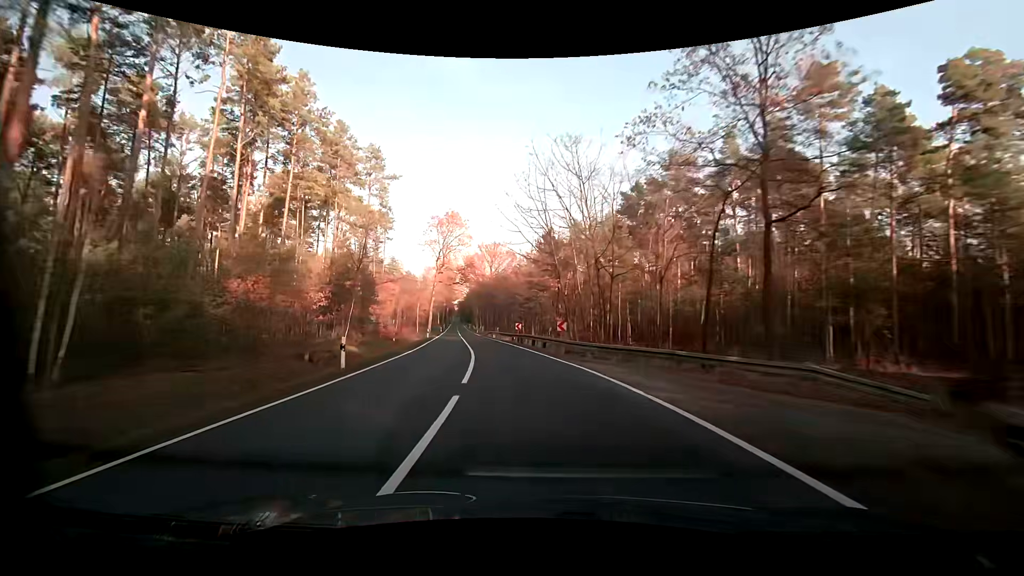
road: primary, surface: asphalt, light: Day
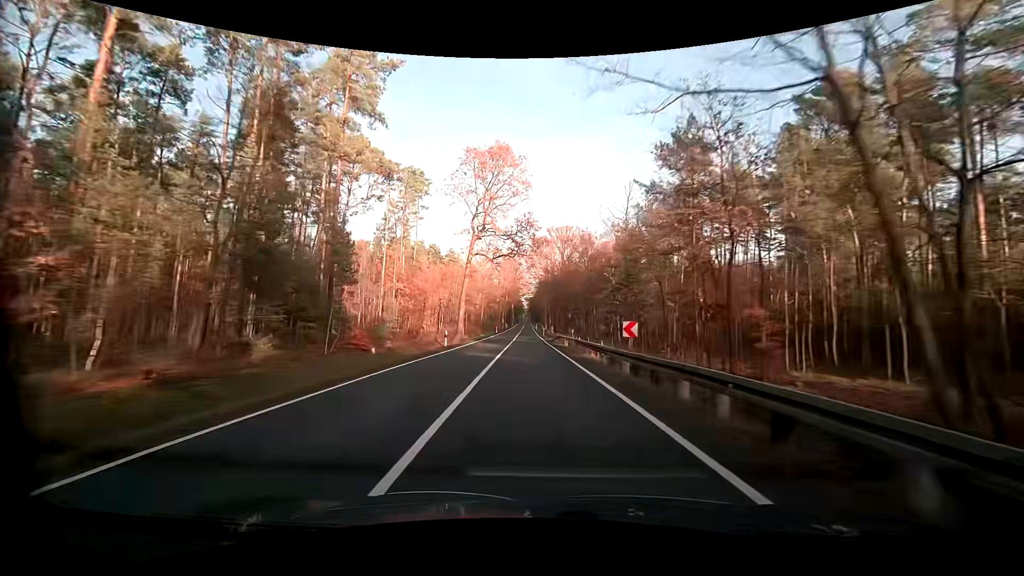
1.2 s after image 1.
(-2.2, +26.9) m; -8°
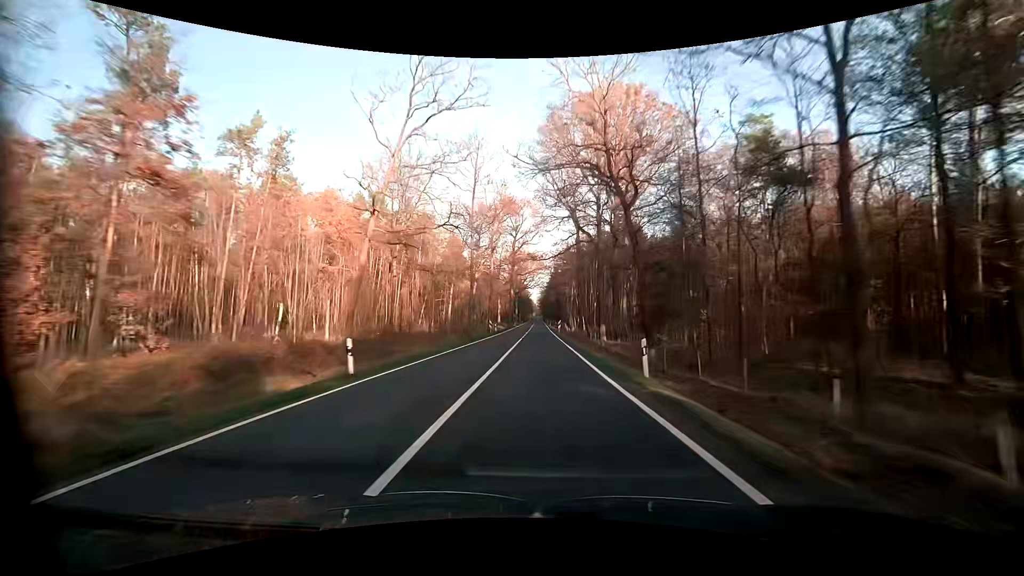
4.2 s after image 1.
(-1.2, +72.8) m; -1°
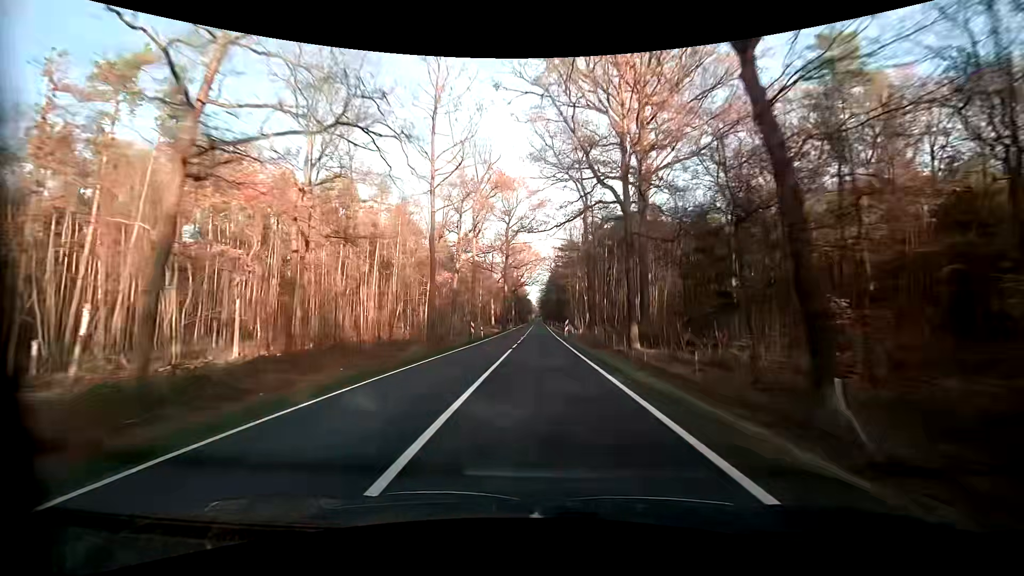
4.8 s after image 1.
(0.0, +15.3) m; 0°
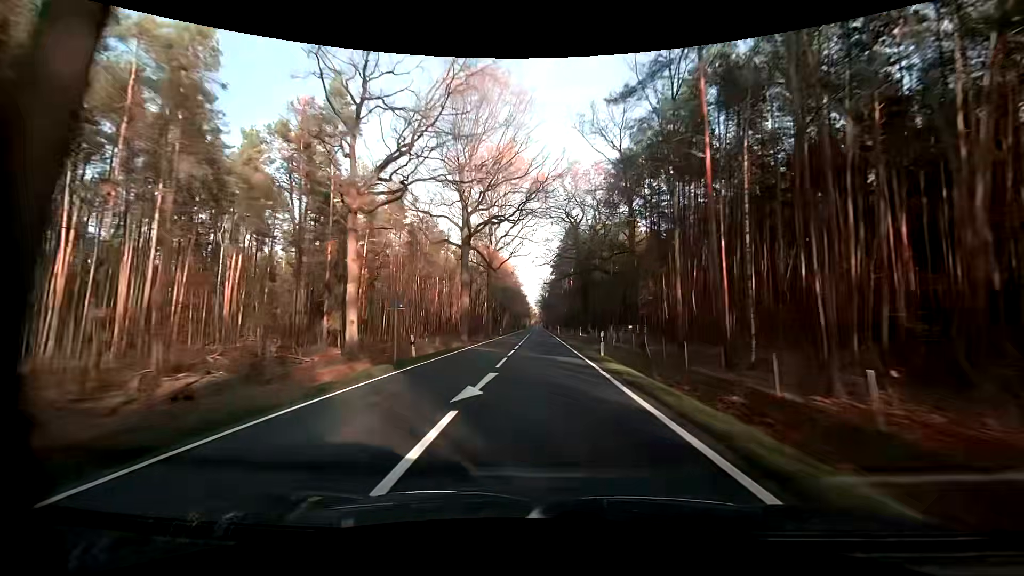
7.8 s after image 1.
(-0.1, +78.1) m; 0°
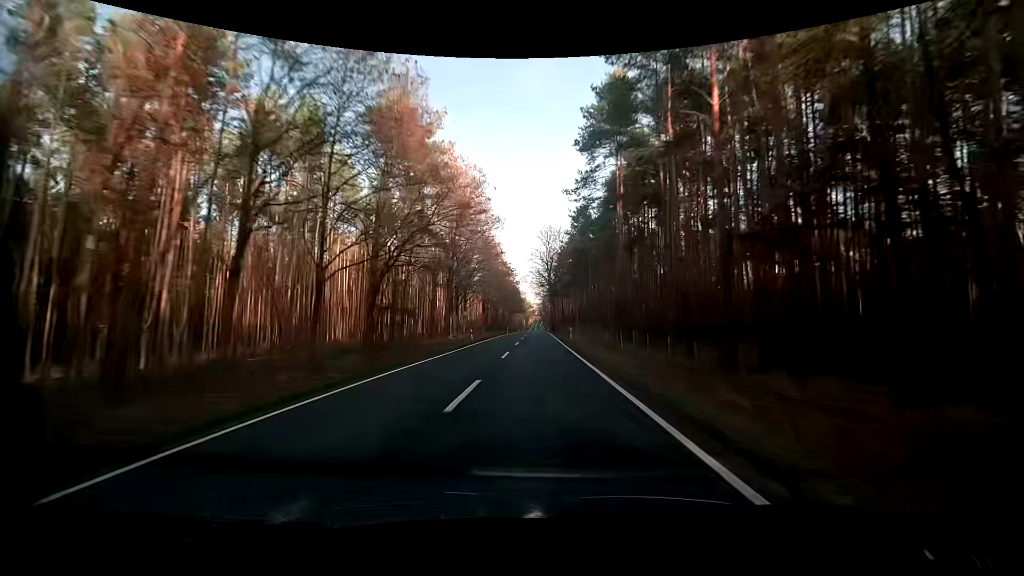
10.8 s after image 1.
(-0.1, +80.3) m; 0°
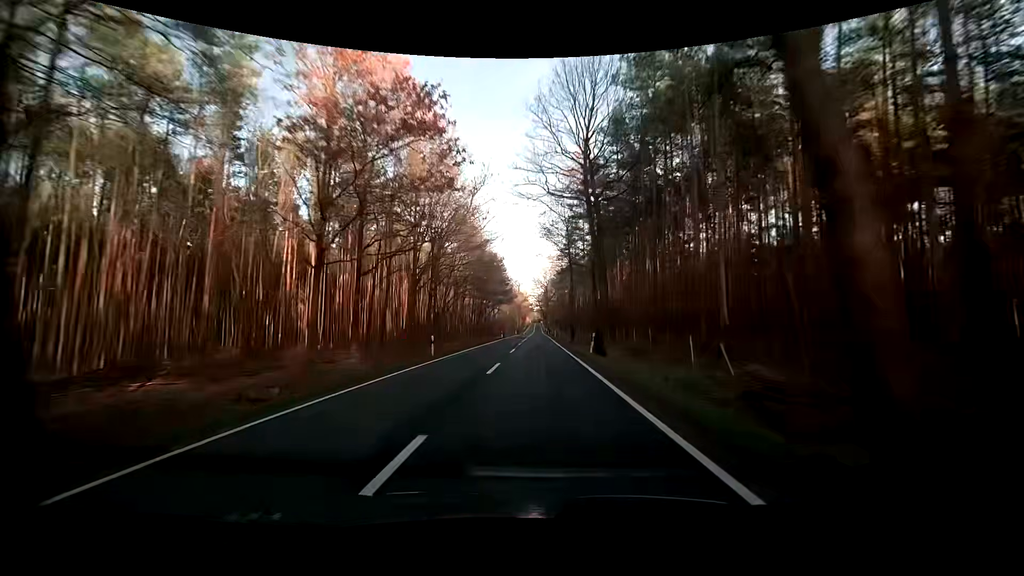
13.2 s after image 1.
(0.0, +65.7) m; 0°
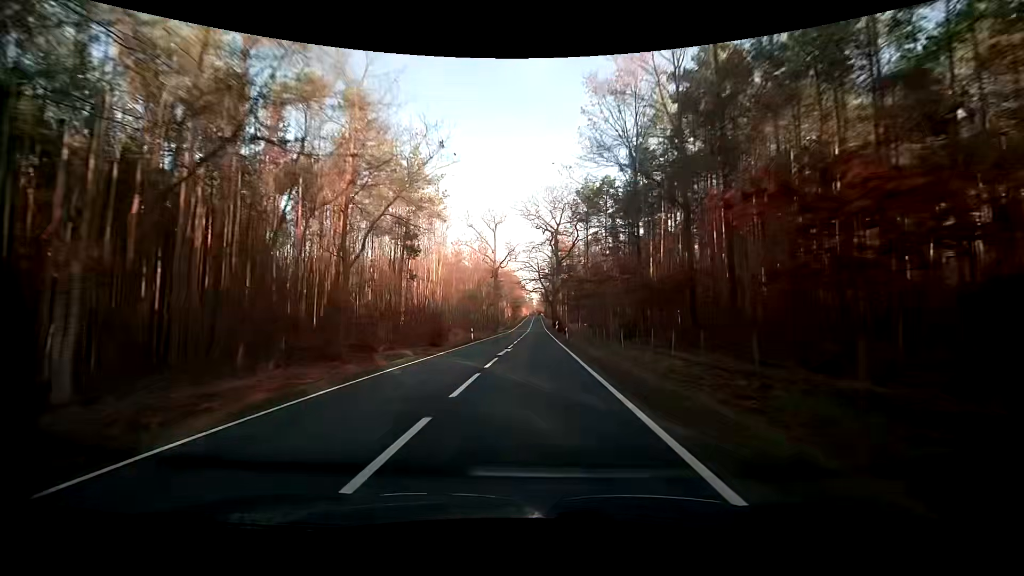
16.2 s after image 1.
(0.0, +83.4) m; 0°
(0, +10) (0, +20) (0, +30) (0, +40) (0, +50) (0, +60) (0, +70) (0, +80) (0, +90) (0, +100) m
